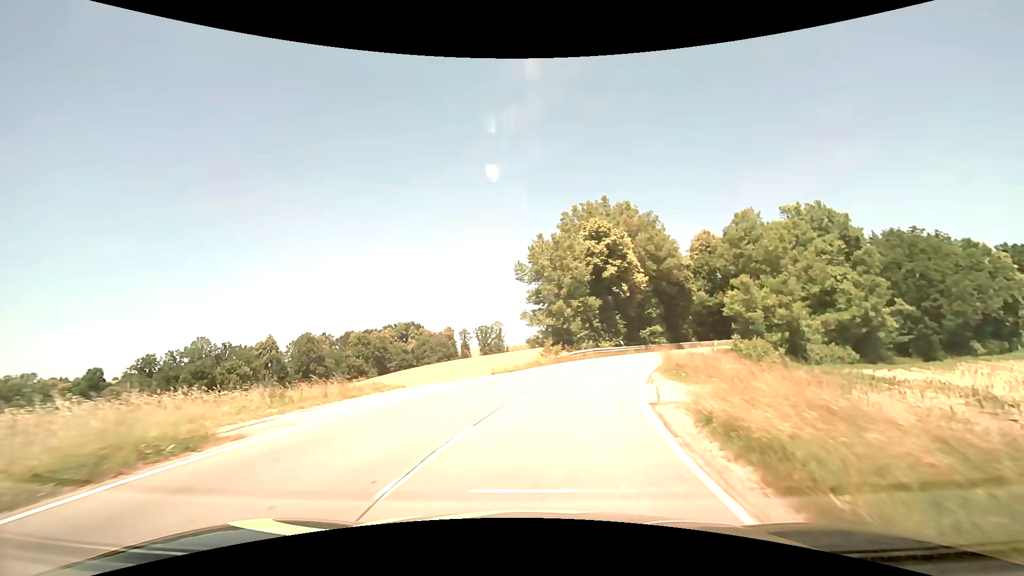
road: tertiary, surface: asphalt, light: Day
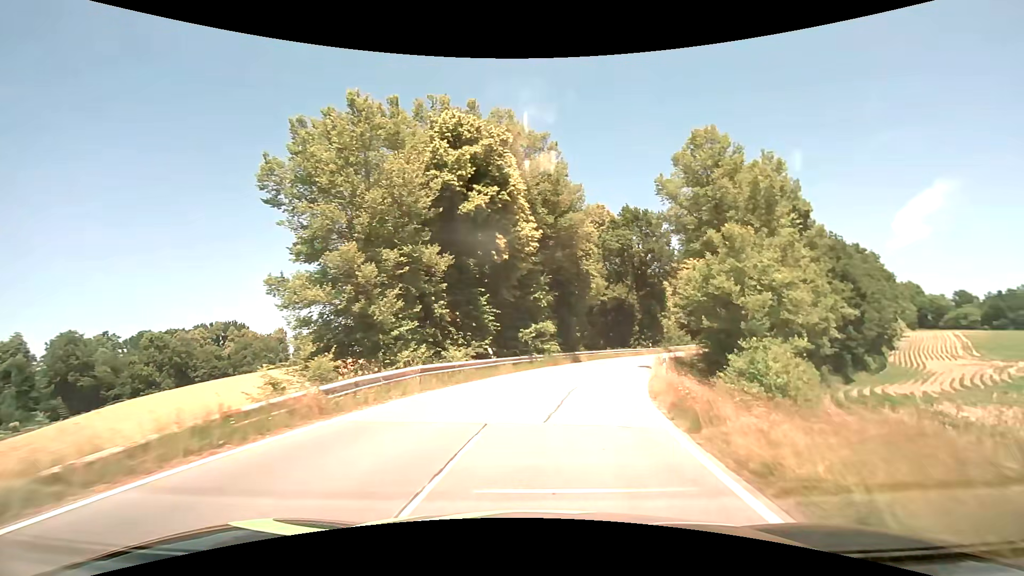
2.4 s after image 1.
(+3.3, +24.5) m; +16°
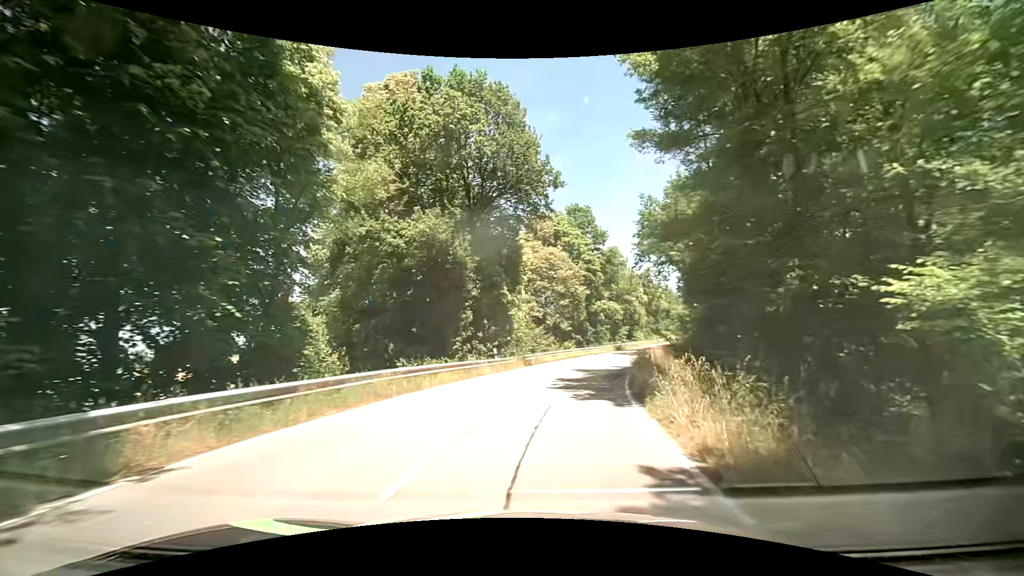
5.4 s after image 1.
(+5.6, +30.6) m; +20°
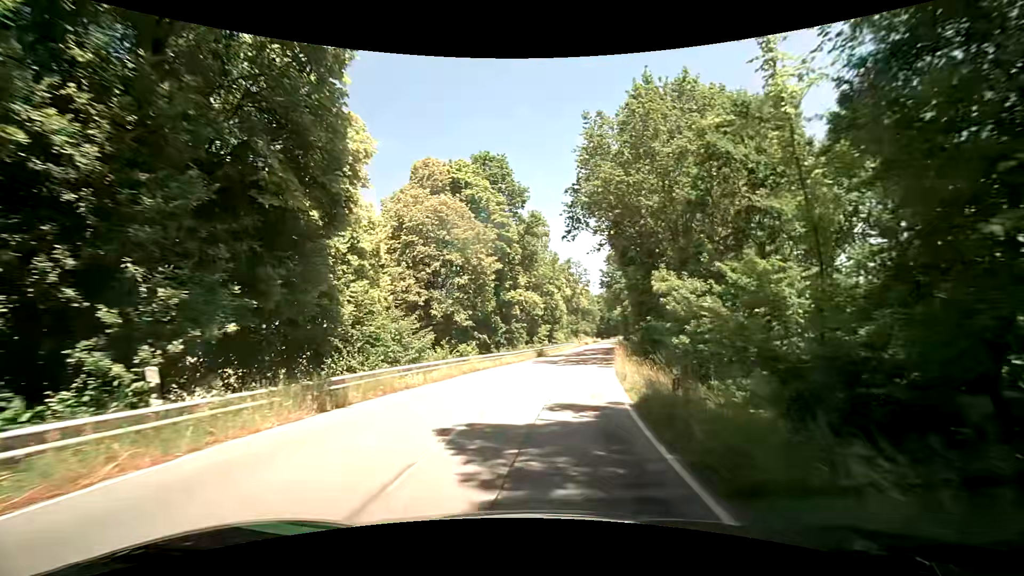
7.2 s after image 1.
(+1.9, +19.0) m; +10°
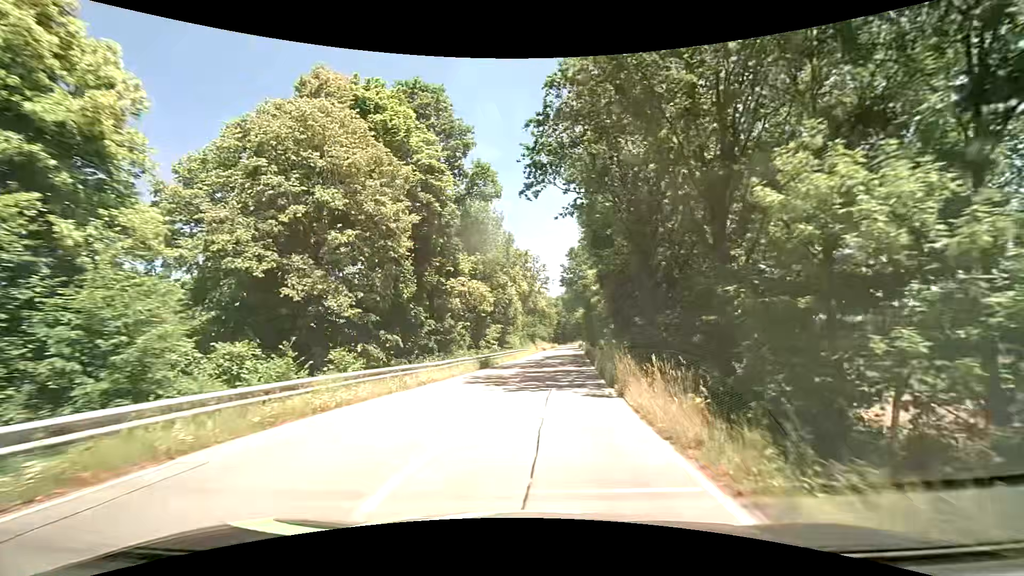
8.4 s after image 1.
(+0.7, +13.0) m; +6°
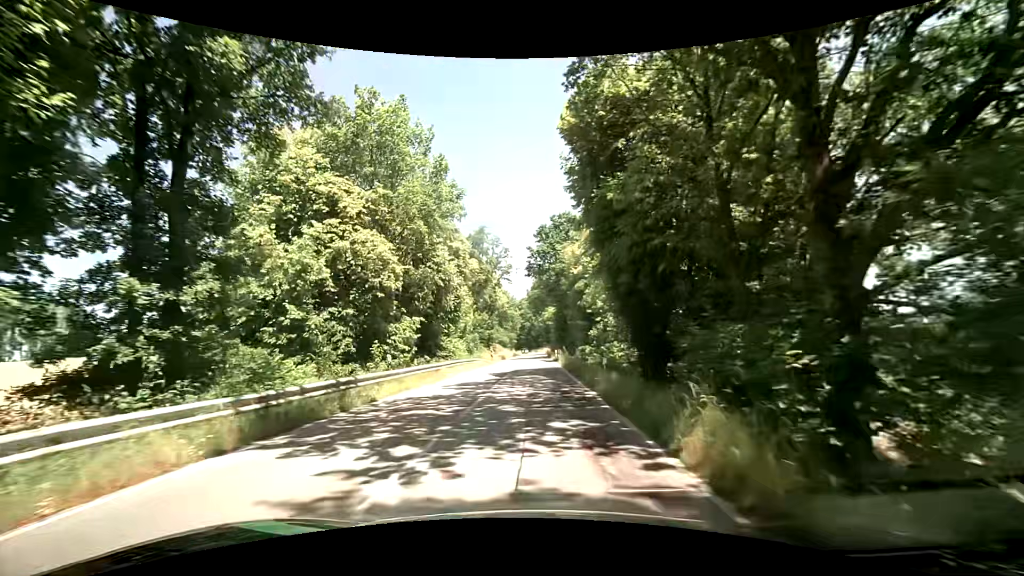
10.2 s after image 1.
(+0.9, +19.8) m; +4°
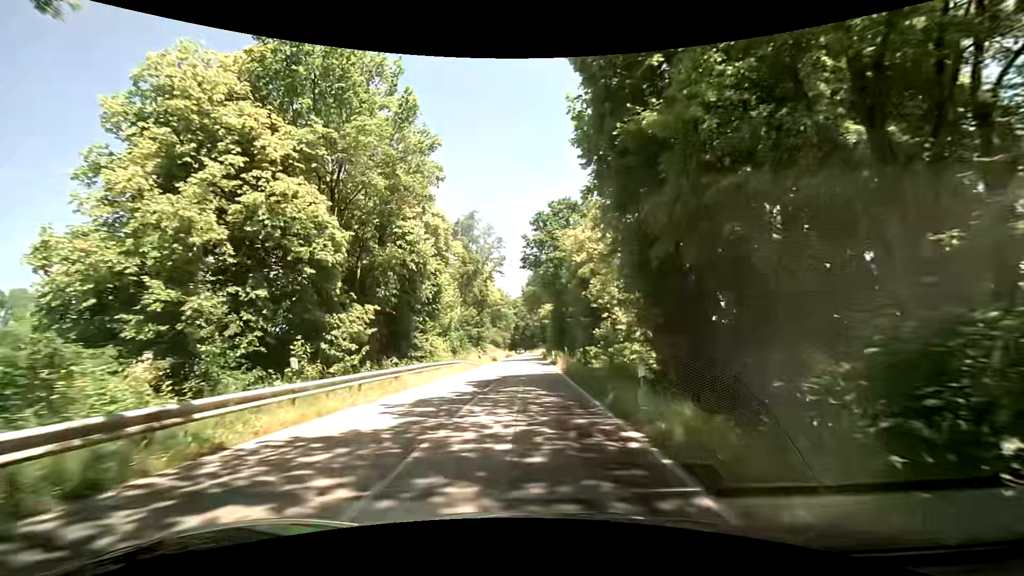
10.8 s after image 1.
(0.0, +6.6) m; -1°
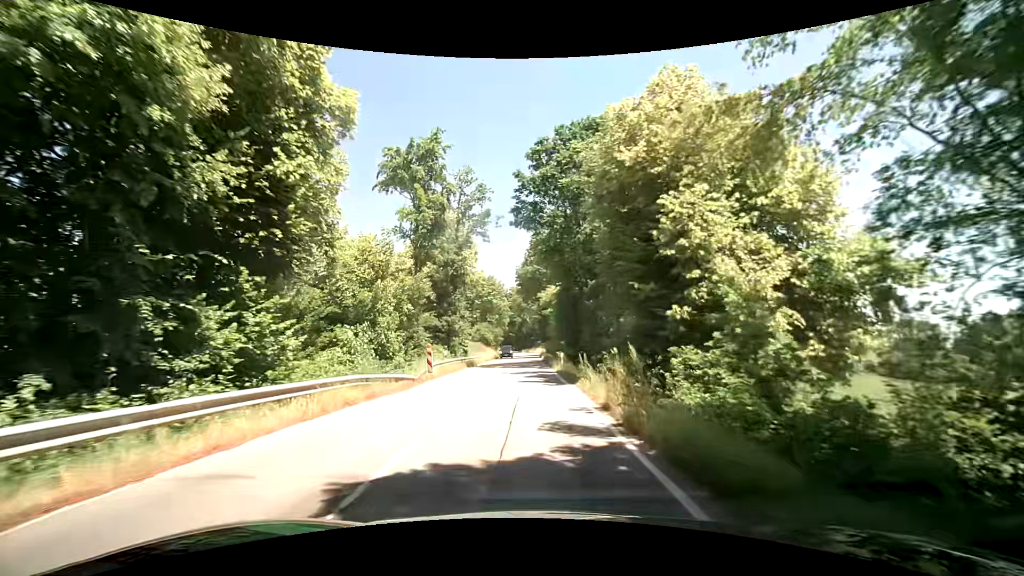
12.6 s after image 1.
(+0.9, +19.9) m; +2°
(0, +10) (0, +20) (0, +30) (0, +40) (0, +50) (0, +60) (0, +70) (0, +80) (0, +90) (0, +100) m
